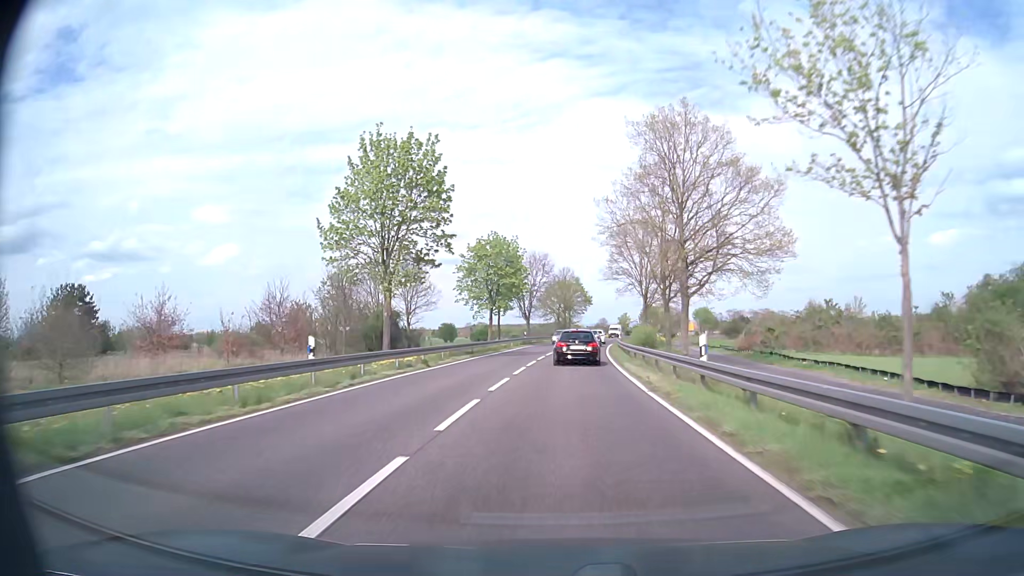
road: primary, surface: asphalt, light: Day
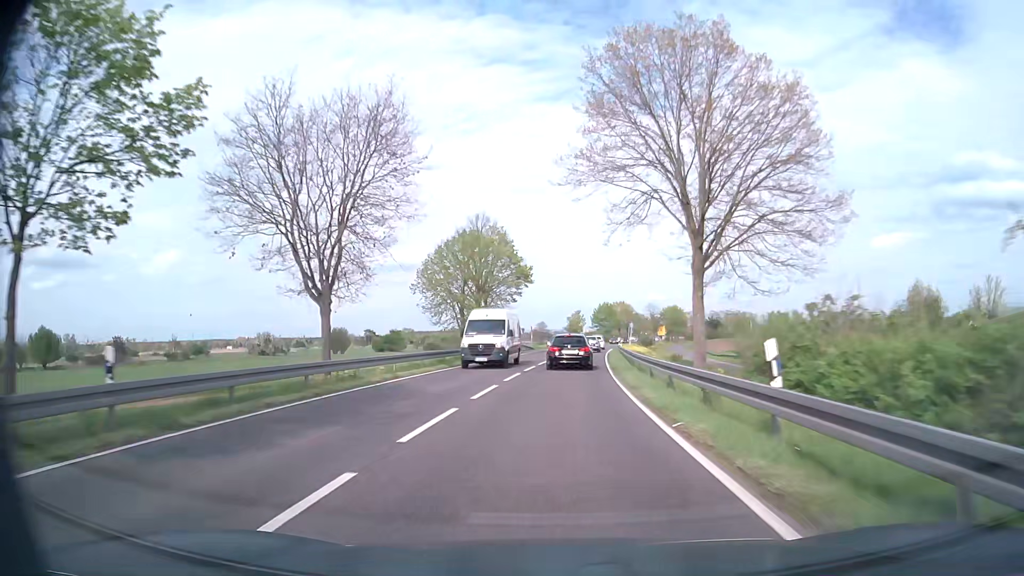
(+2.4, +54.9) m; +5°
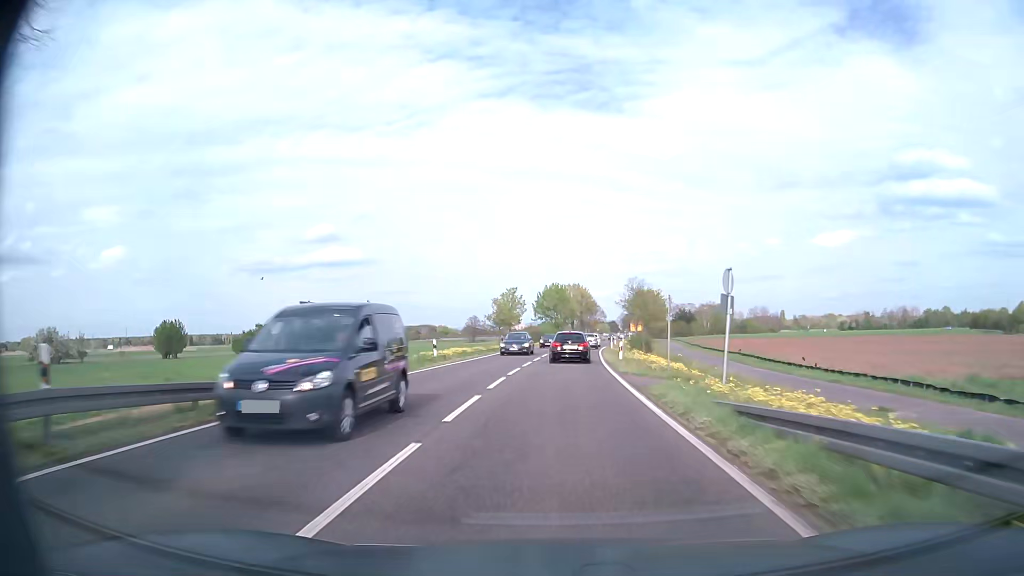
(+2.3, +53.3) m; +5°
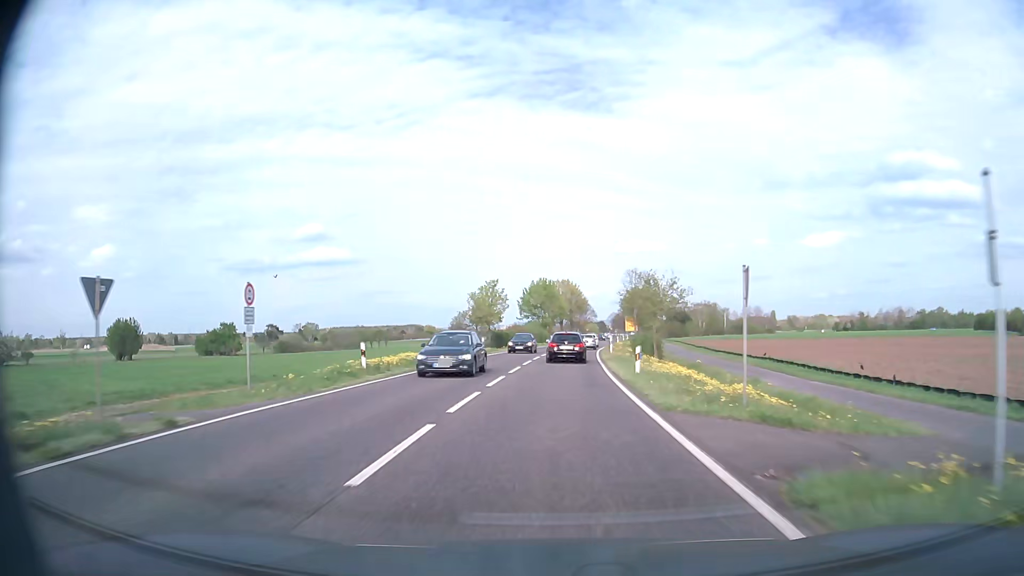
(+0.1, +10.5) m; +1°
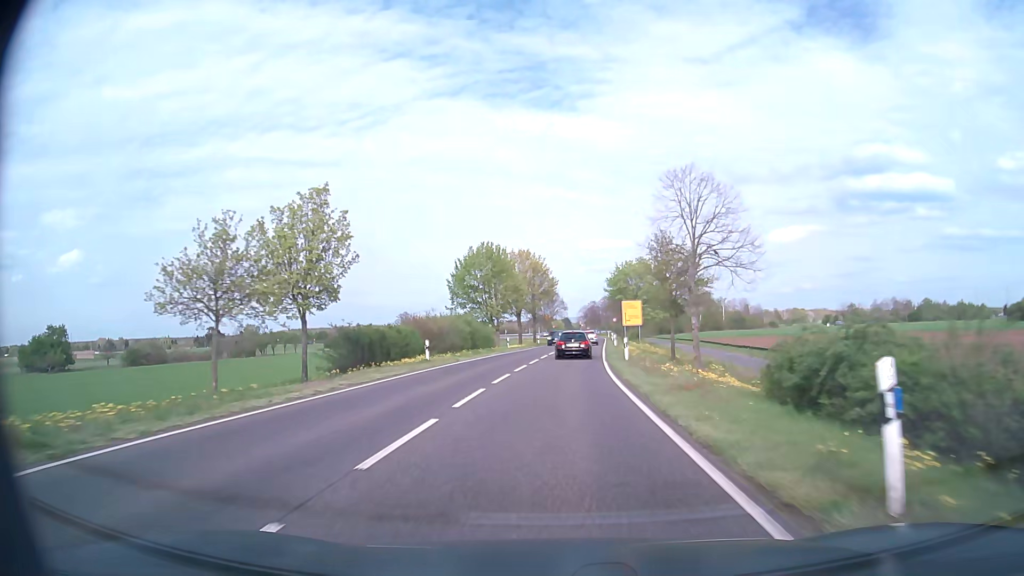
(+1.0, +41.5) m; +3°
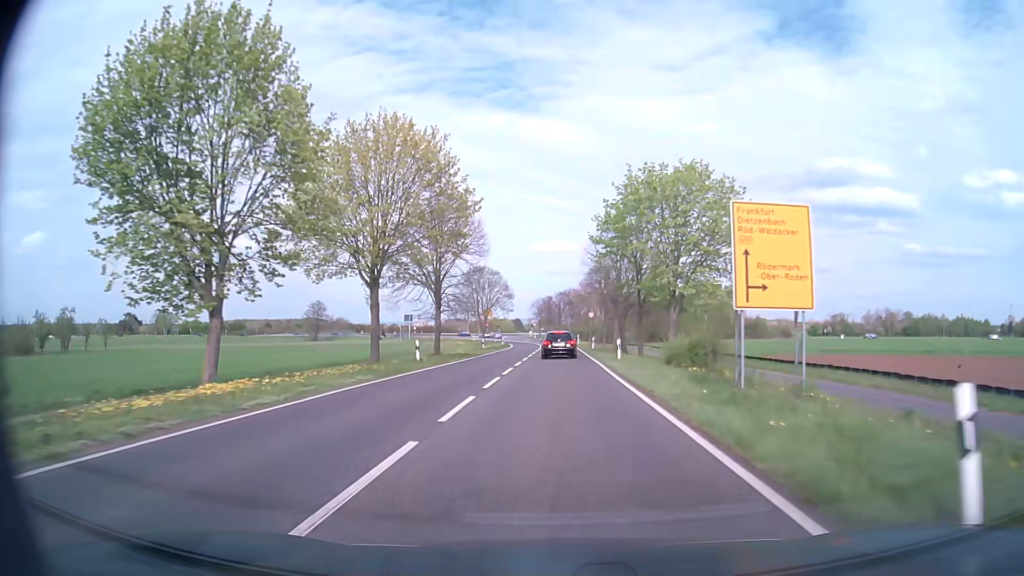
(+1.8, +50.9) m; +4°
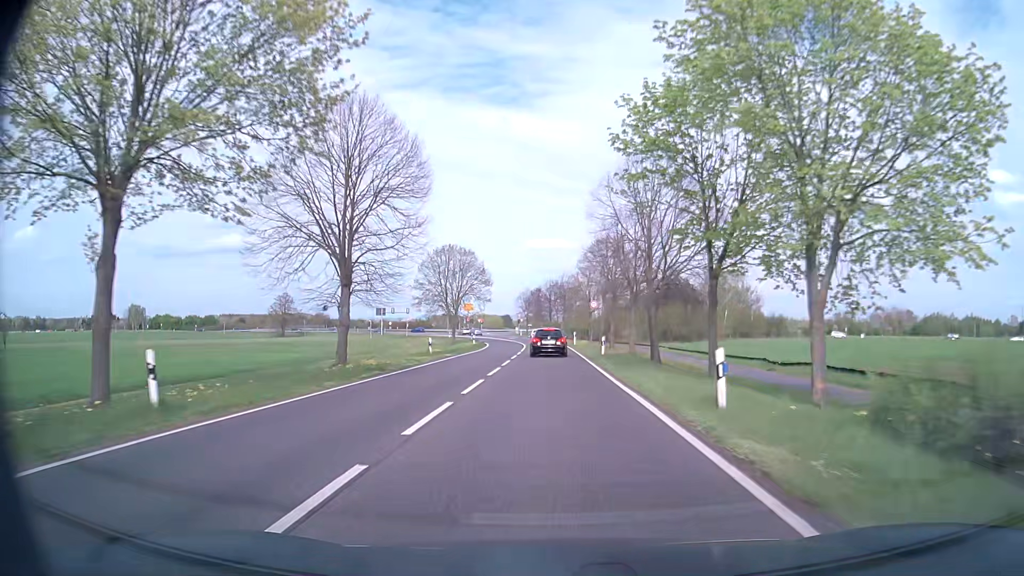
(+0.2, +19.9) m; +1°
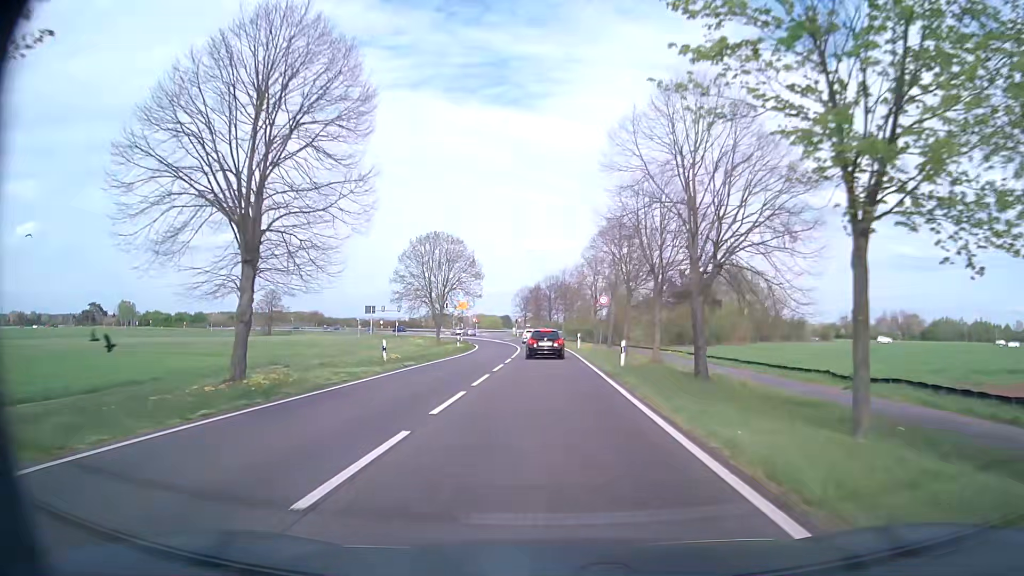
(0.0, +9.7) m; 0°
(0, +10) (0, +20) (0, +30) (0, +40) (-1, +50) (-1, +60) (-2, +70) (-4, +80) (-5, +90) (-8, +99) m
